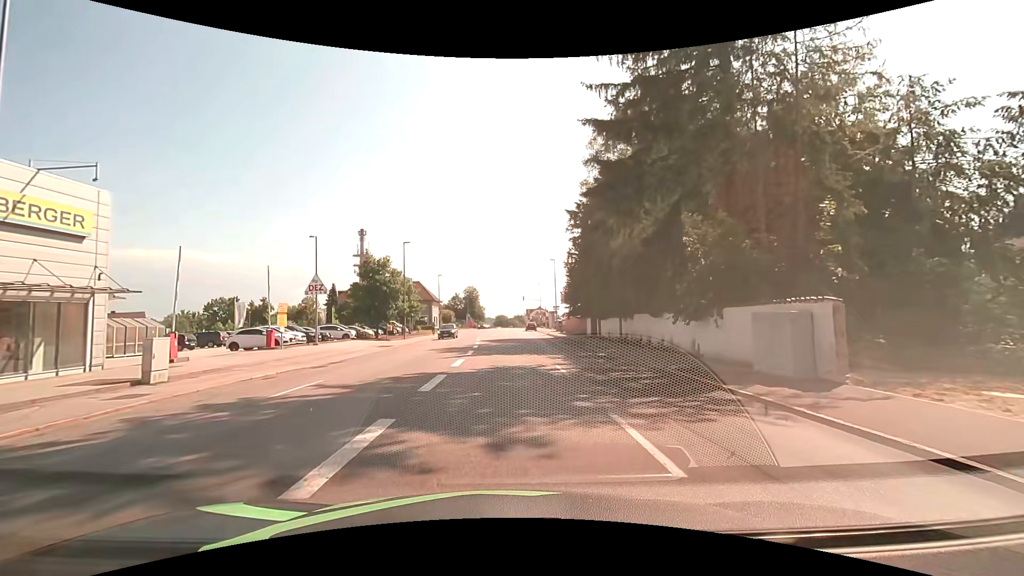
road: tertiary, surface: asphalt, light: Day
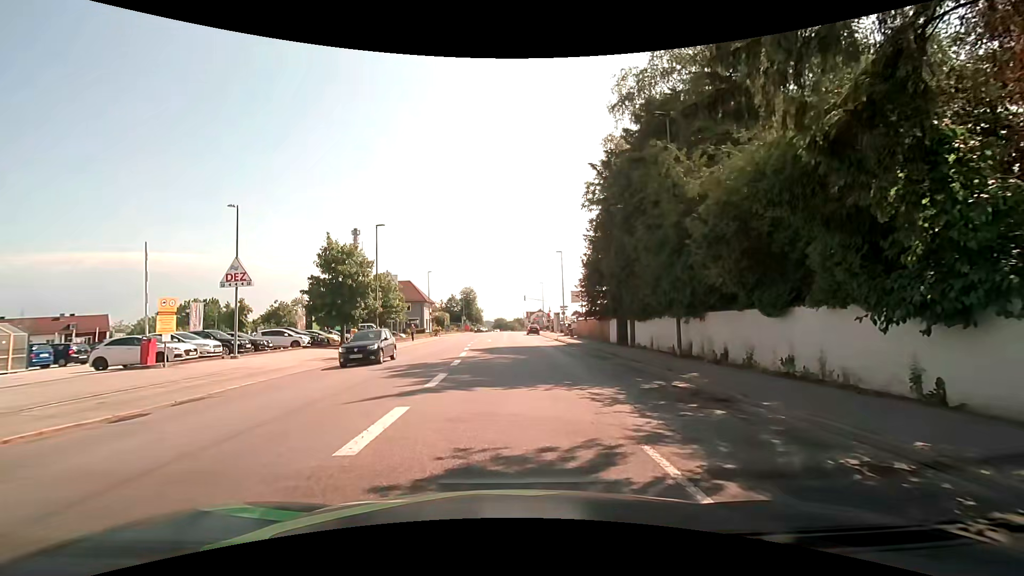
(0.0, +10.5) m; 0°
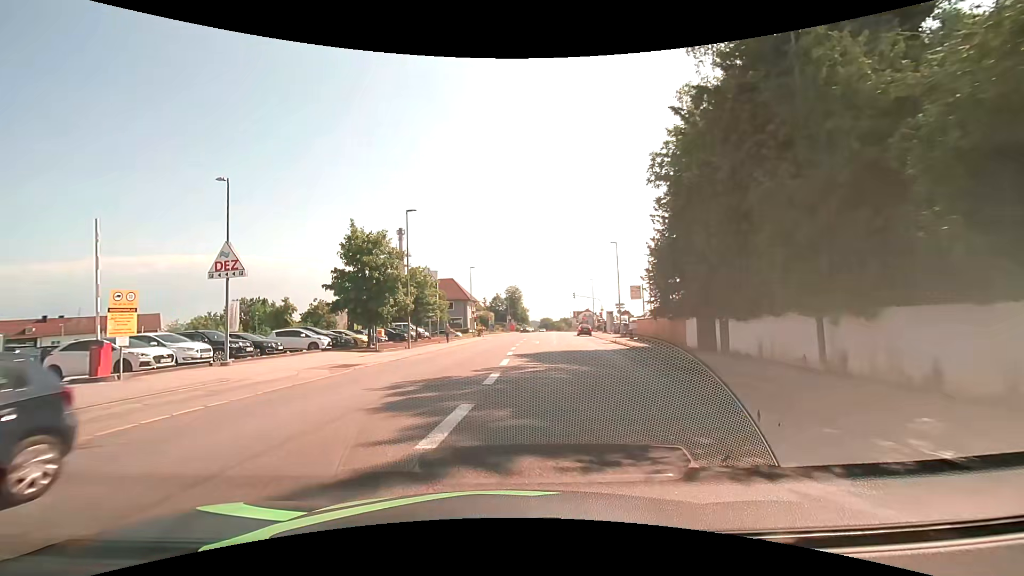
(-0.1, +5.9) m; -5°
